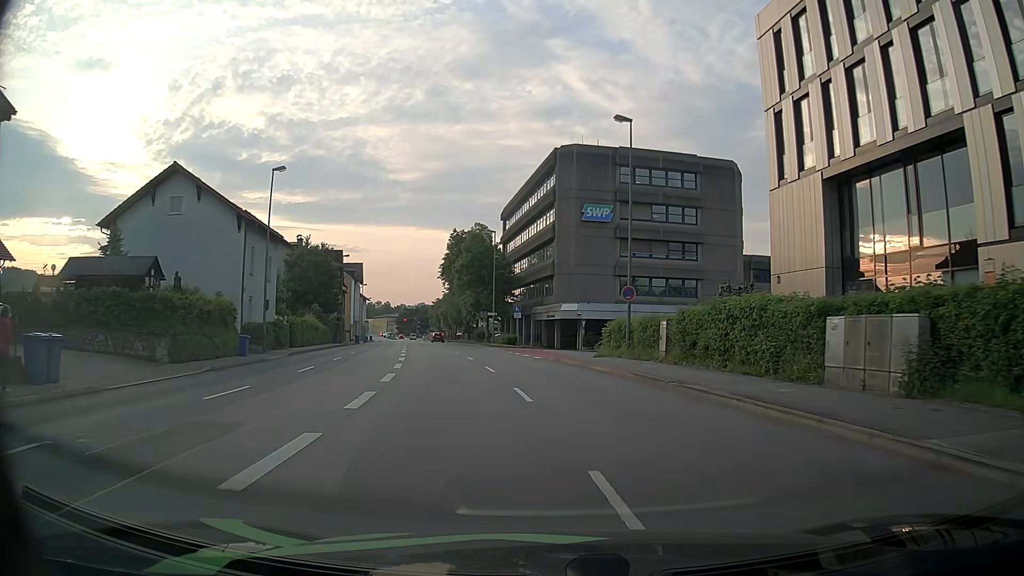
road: primary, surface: asphalt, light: Day
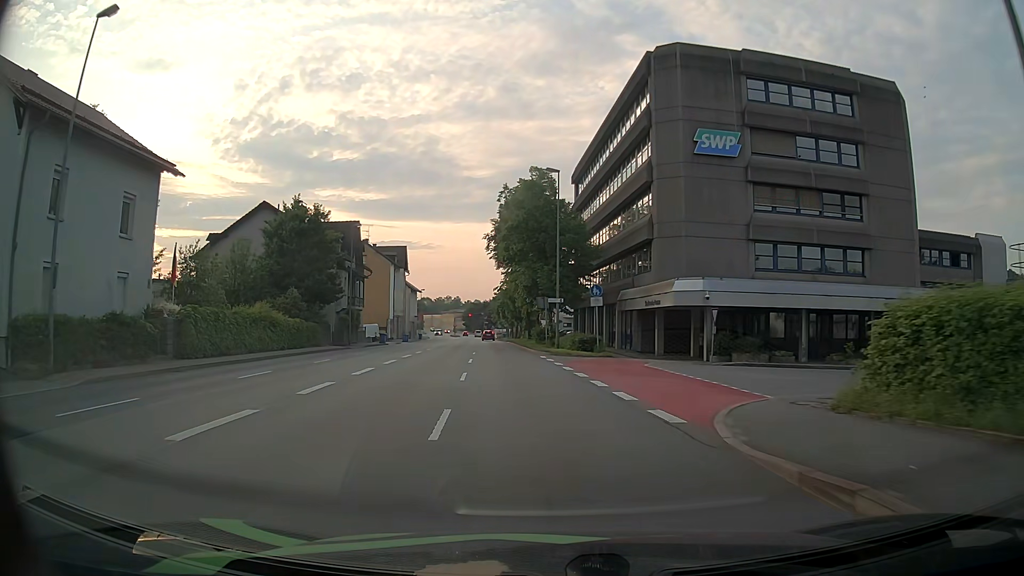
(-0.9, +22.5) m; -6°
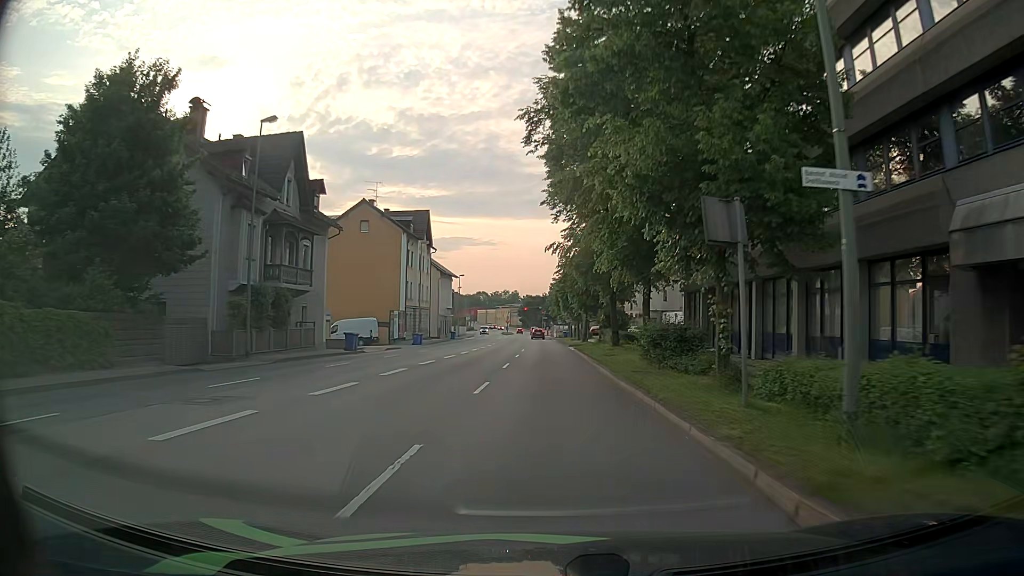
(-1.8, +30.5) m; -5°
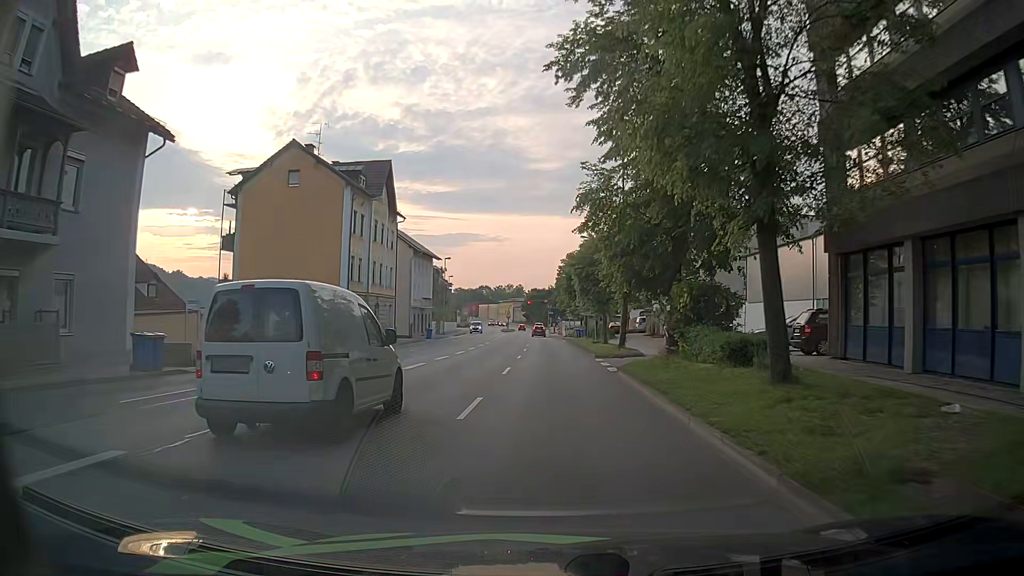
(-0.2, +22.0) m; -1°
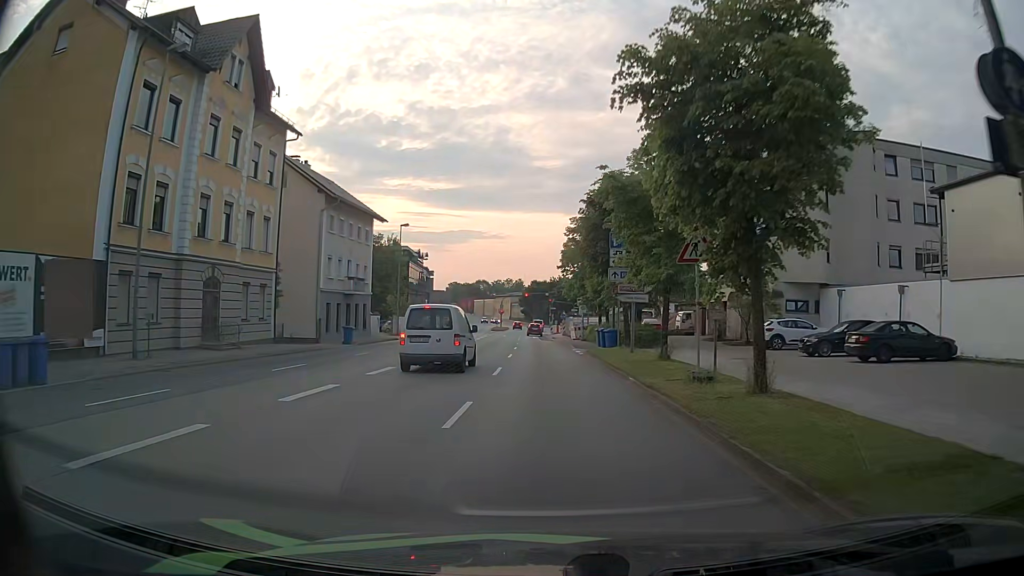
(+0.1, +27.9) m; +1°
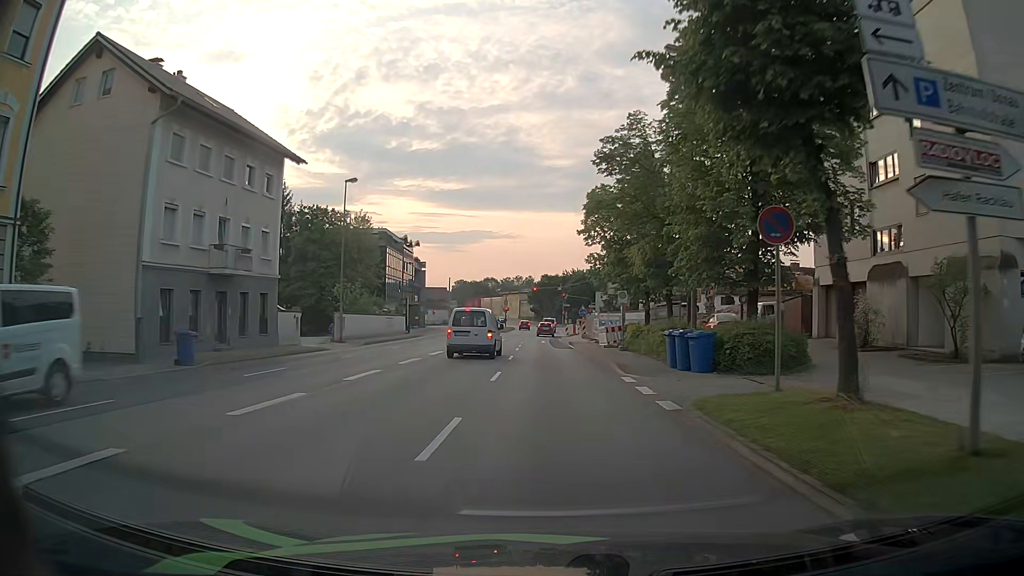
(-0.4, +20.2) m; -1°
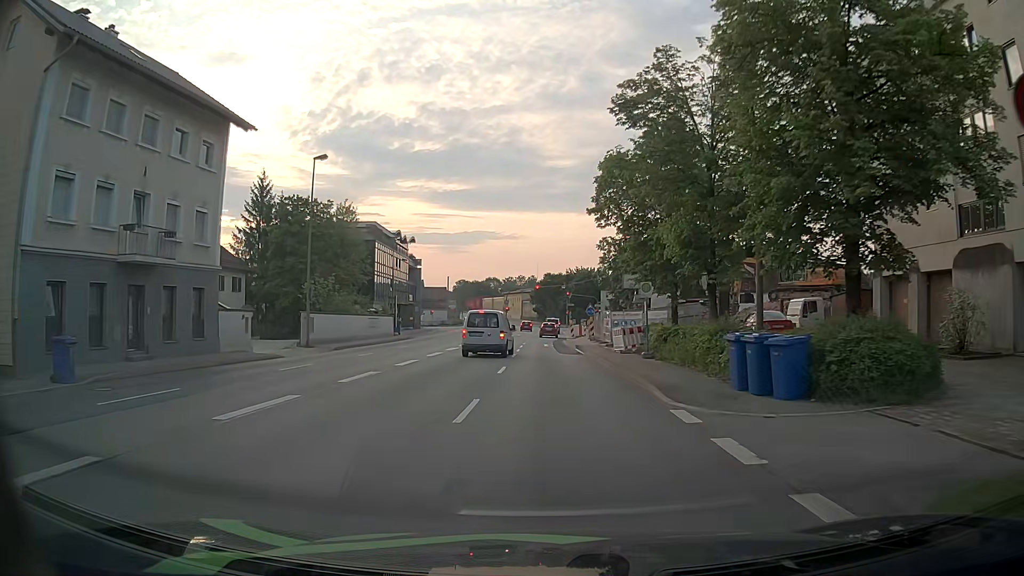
(-0.1, +6.5) m; -1°
(0, +10) (0, +20) (0, +30) (0, +40) (0, +50) (0, +60) (+1, +70) (+3, +80) (+3, +90) (+3, +100) m
